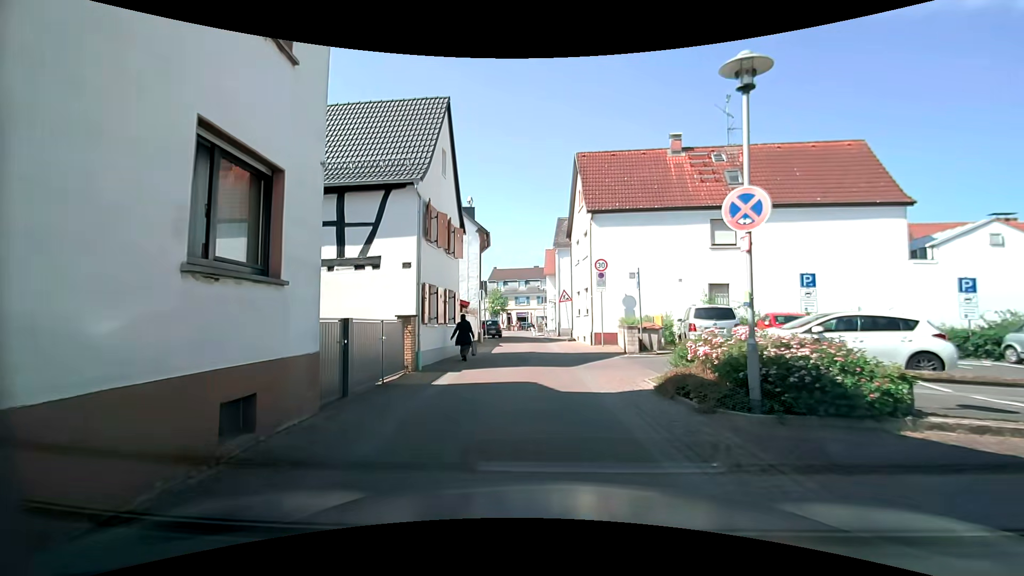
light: Day
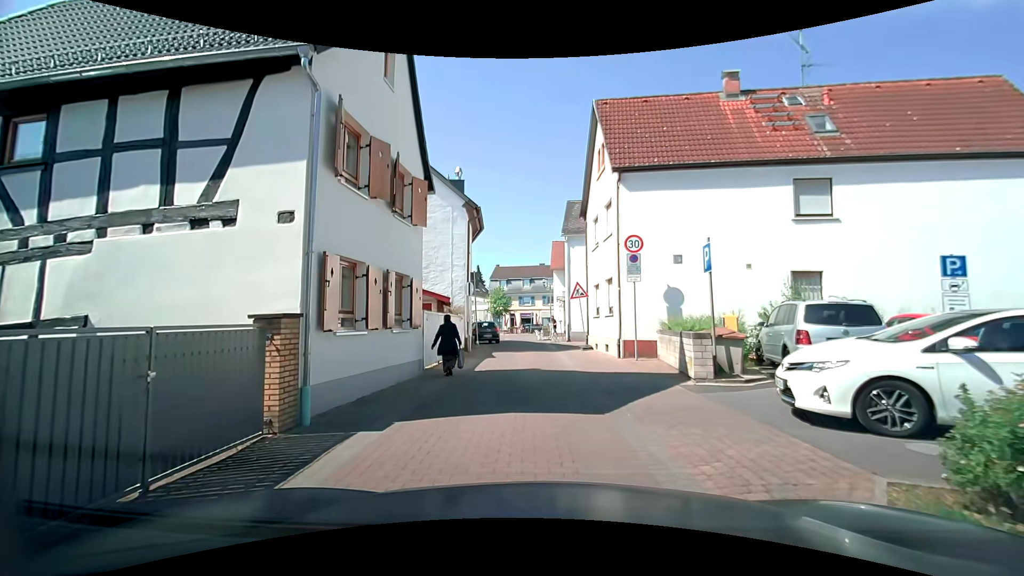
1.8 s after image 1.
(-0.1, +6.6) m; -1°
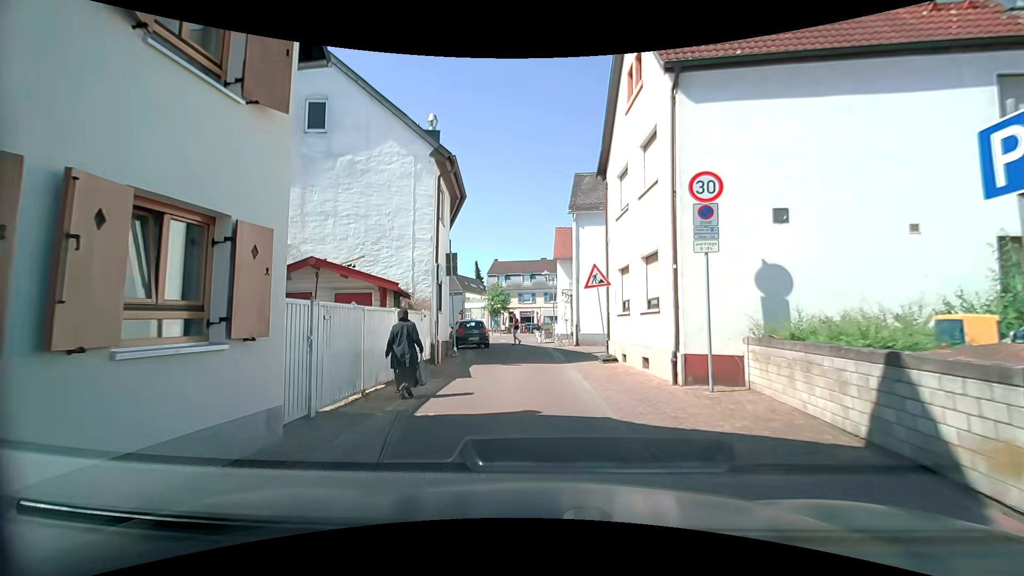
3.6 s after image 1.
(0.0, +6.7) m; 0°
